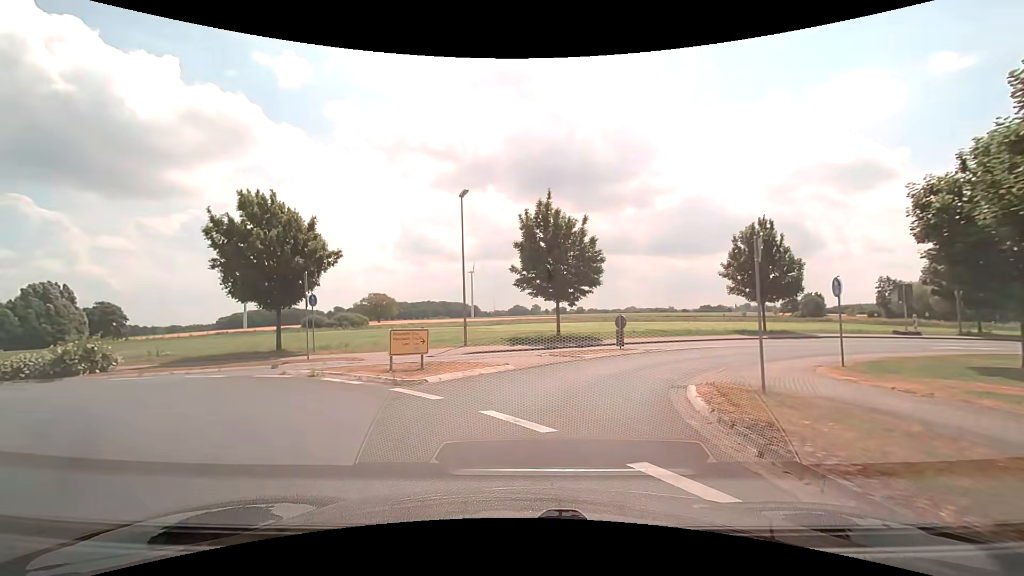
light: Day
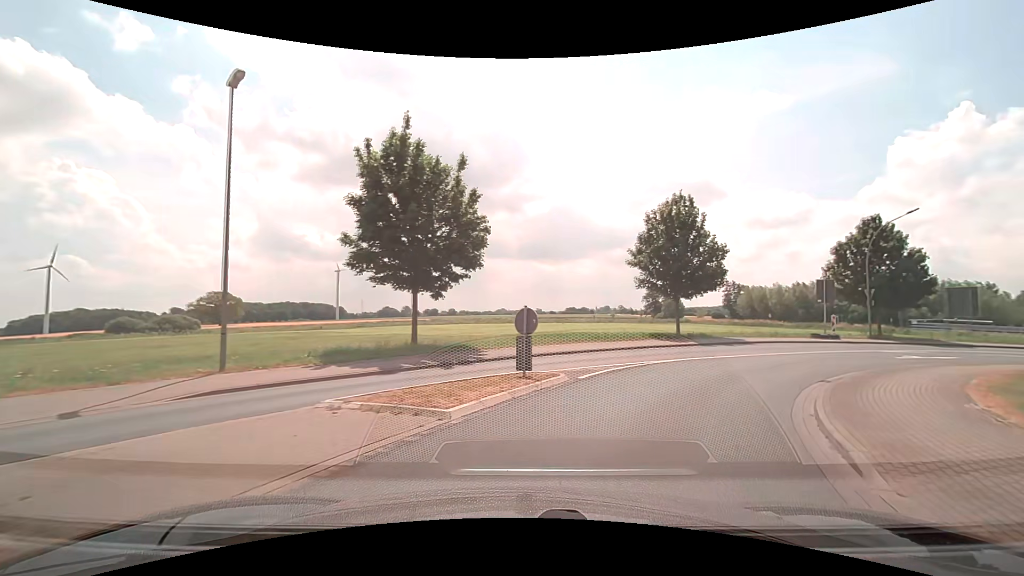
(+0.8, +11.5) m; +13°
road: secondary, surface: asphalt
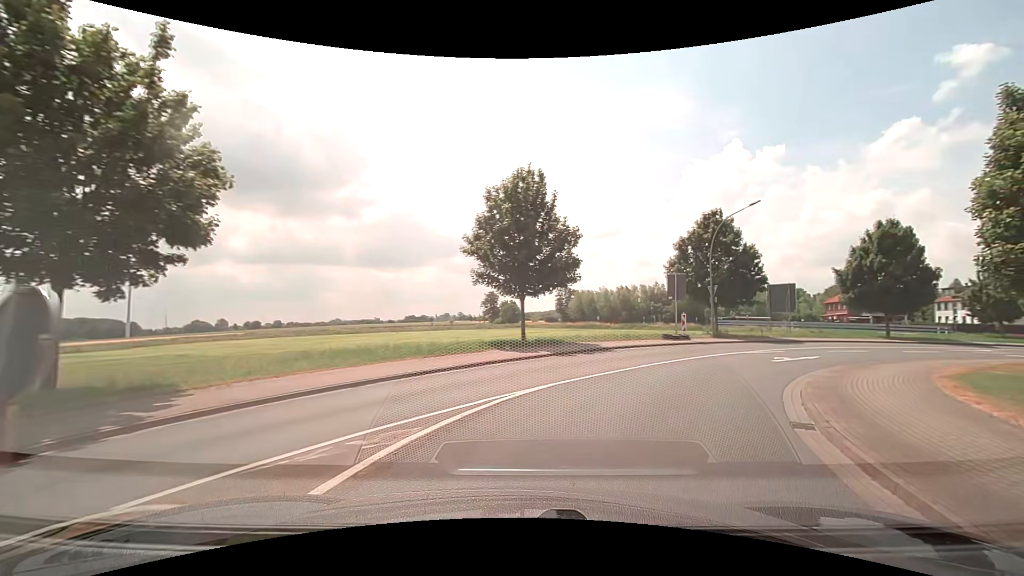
(+1.3, +7.9) m; +17°
